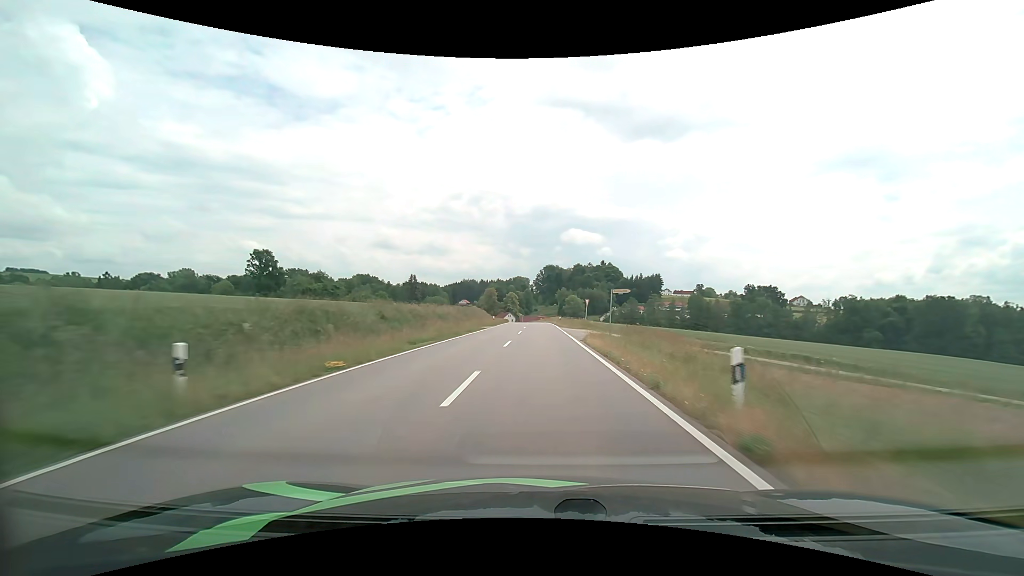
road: tertiary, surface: asphalt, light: Day
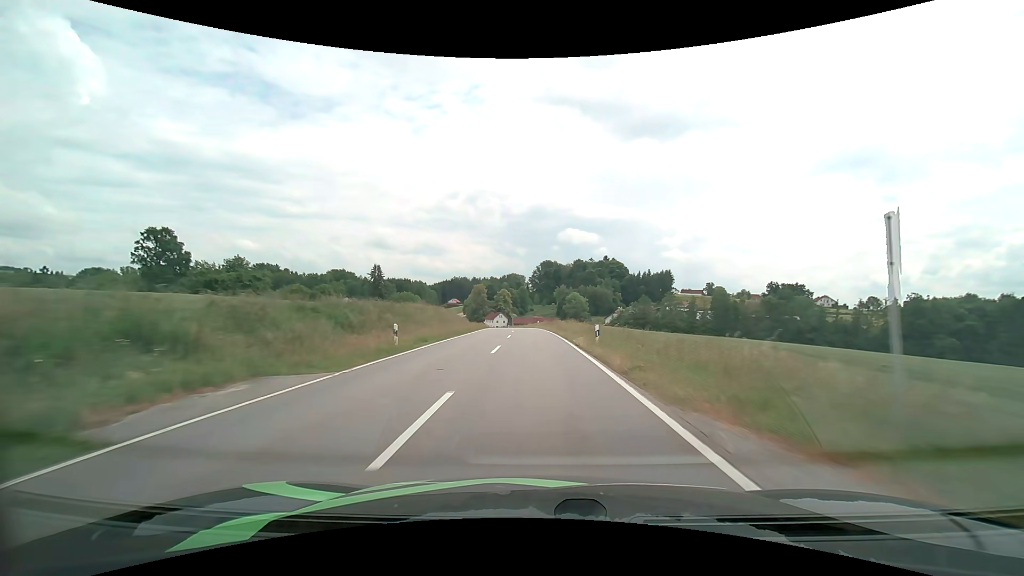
(+0.2, +39.4) m; +1°
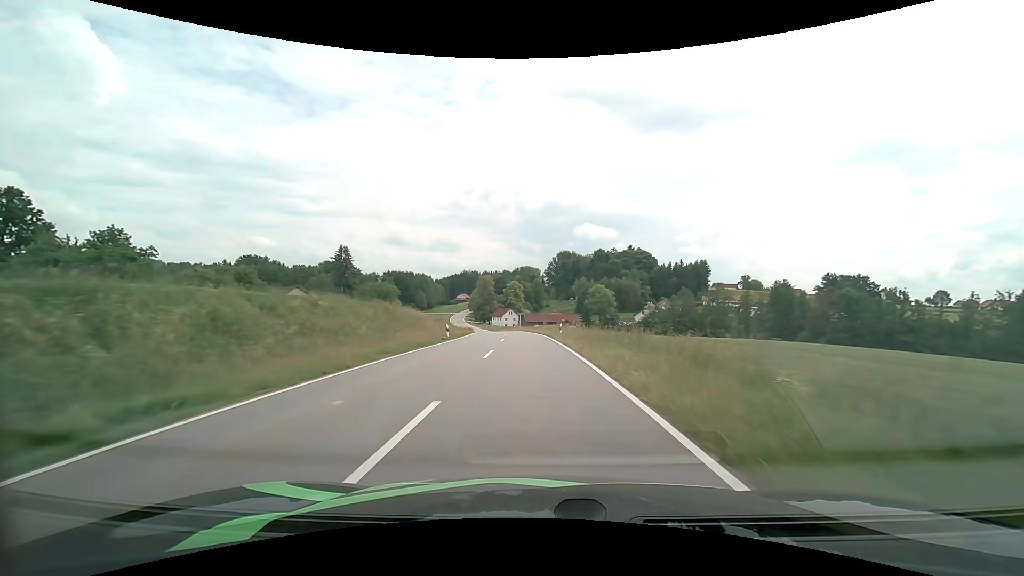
(-0.5, +37.9) m; -2°
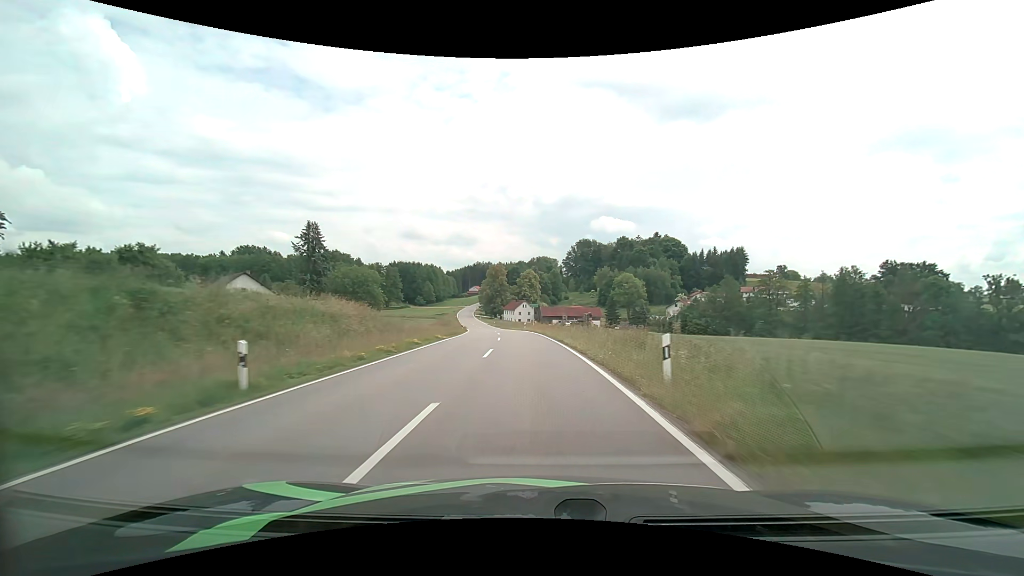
(-0.4, +25.1) m; -2°
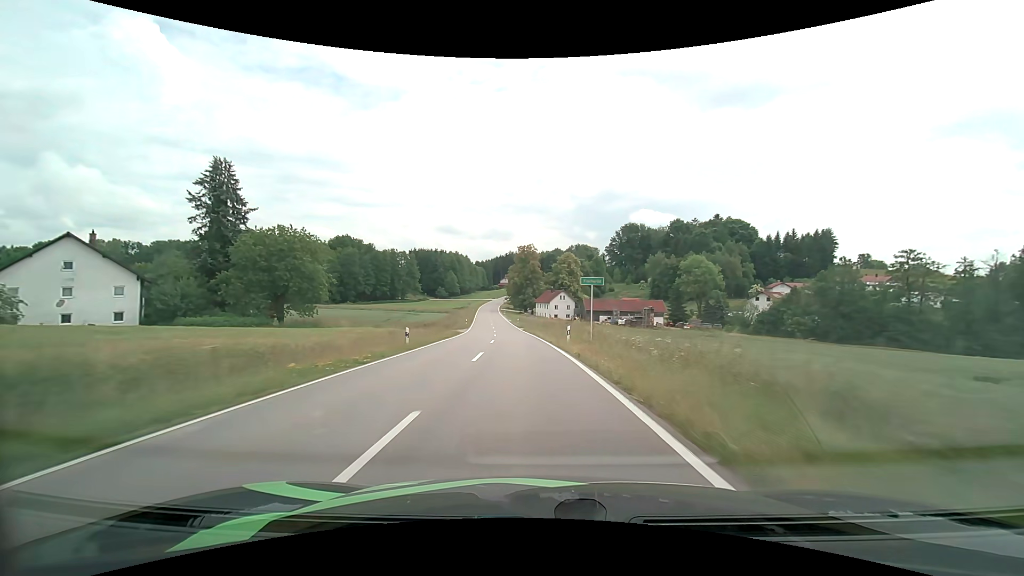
(-1.2, +37.7) m; -4°
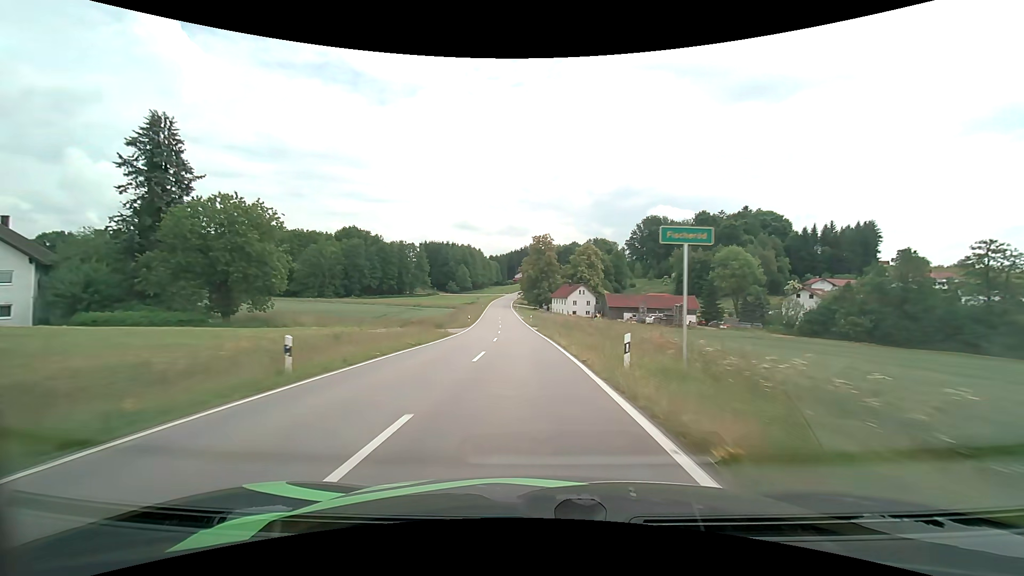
(-0.2, +12.7) m; -2°
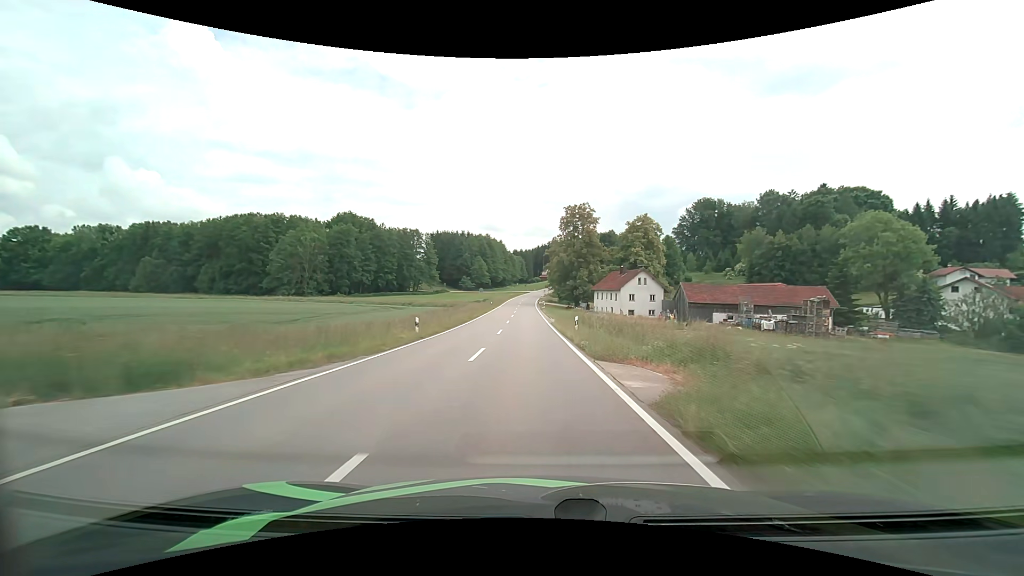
(-1.4, +38.7) m; -3°
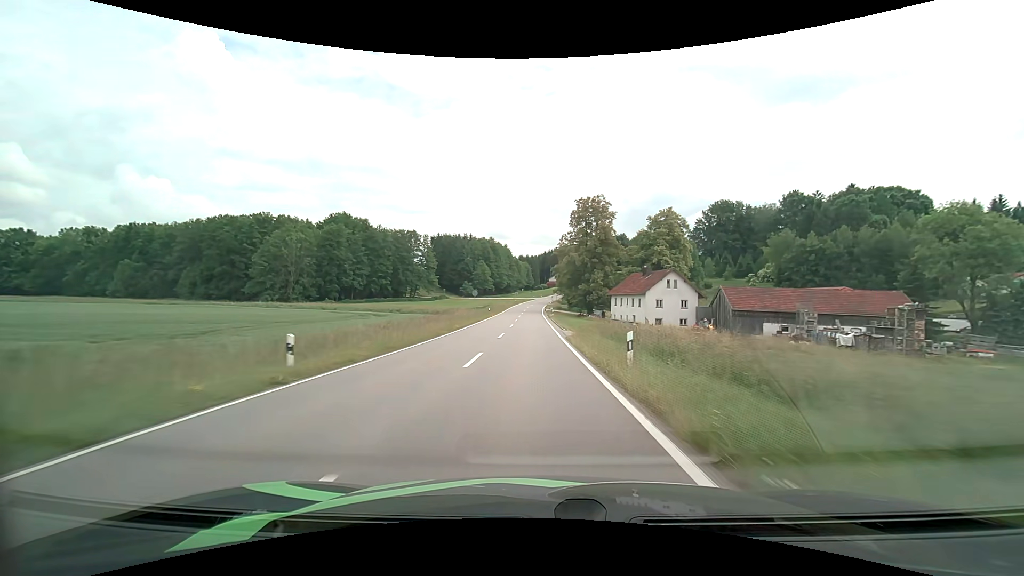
(-0.1, +13.1) m; -1°
(0, +10) (0, +20) (0, +30) (-1, +40) (-1, +50) (-1, +60) (-1, +70) (-1, +80) (-1, +90) (-1, +100) m
